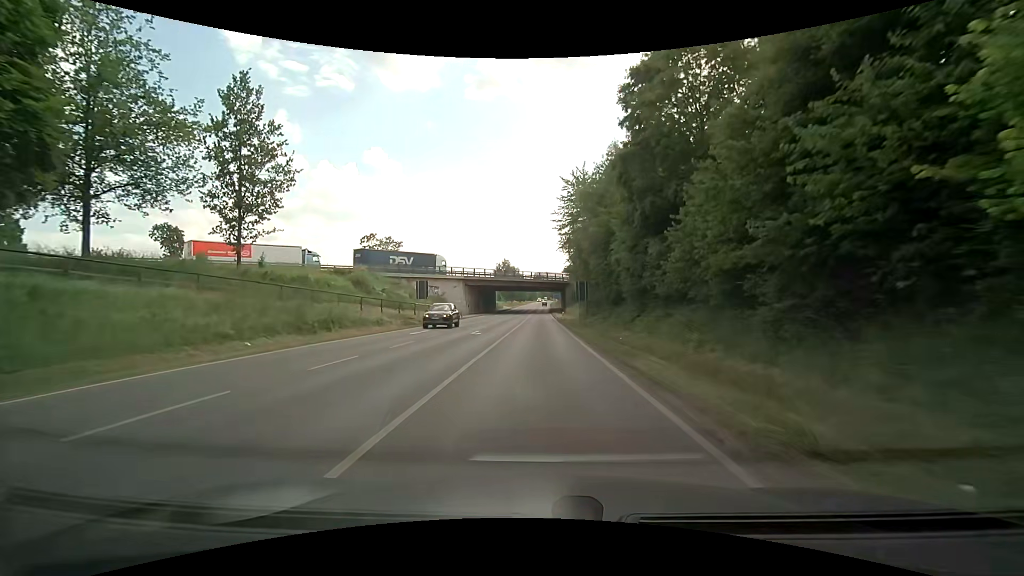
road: secondary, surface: asphalt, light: Day
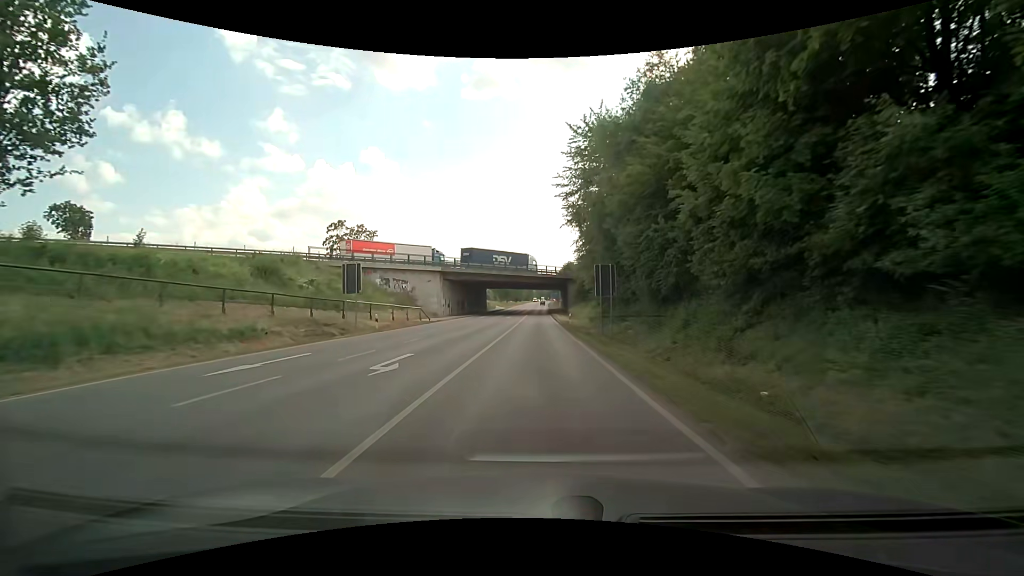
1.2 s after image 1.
(+0.2, +16.4) m; +1°
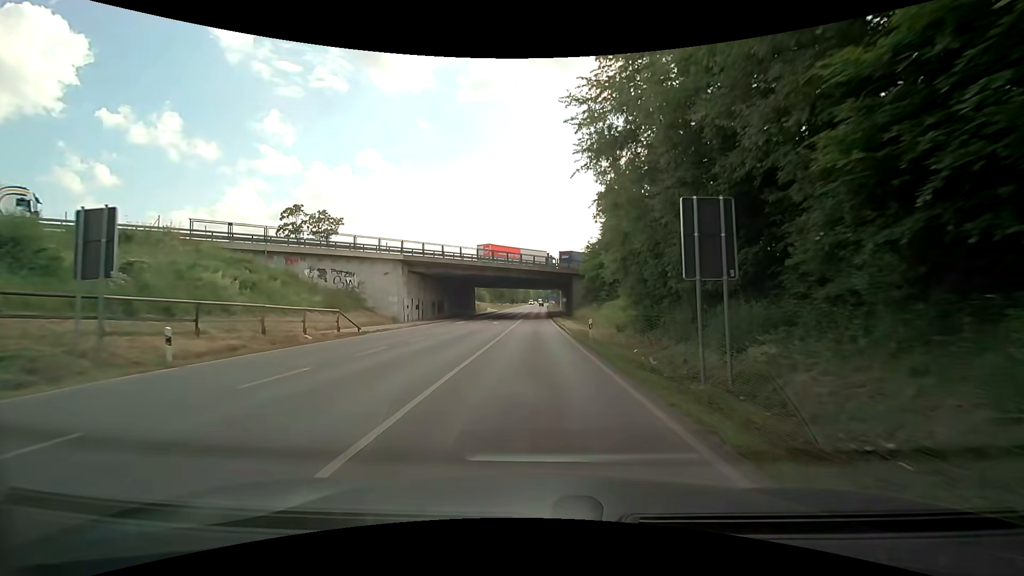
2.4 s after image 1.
(+0.1, +16.4) m; +1°
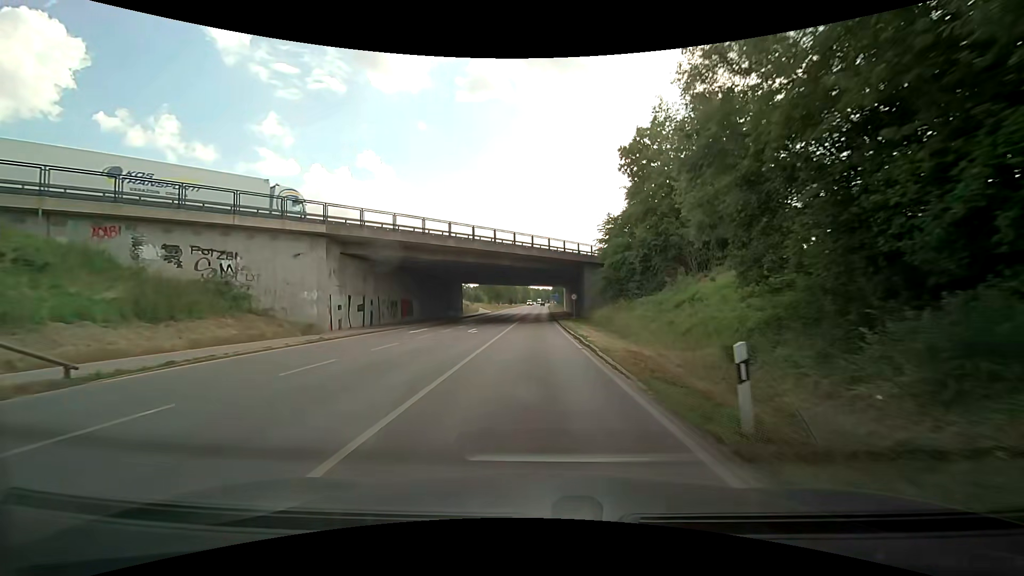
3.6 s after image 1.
(-0.1, +16.5) m; -1°
